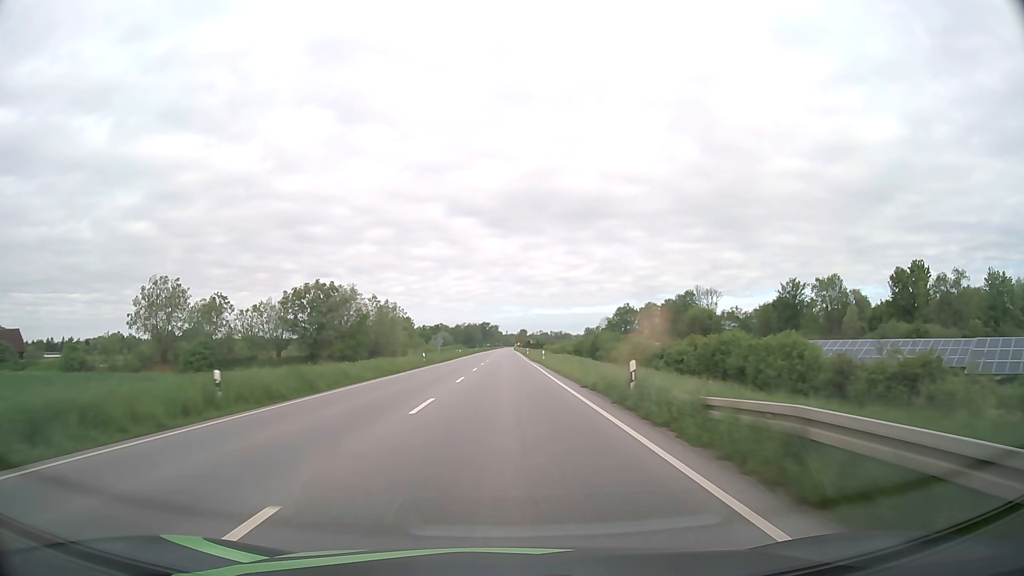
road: primary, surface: asphalt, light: Day
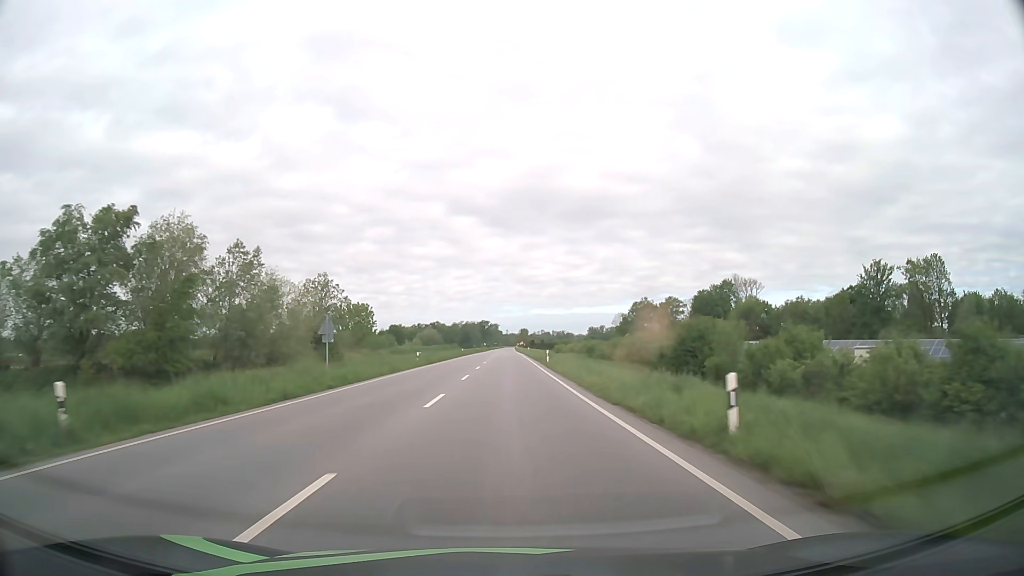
(0.0, +46.8) m; 0°
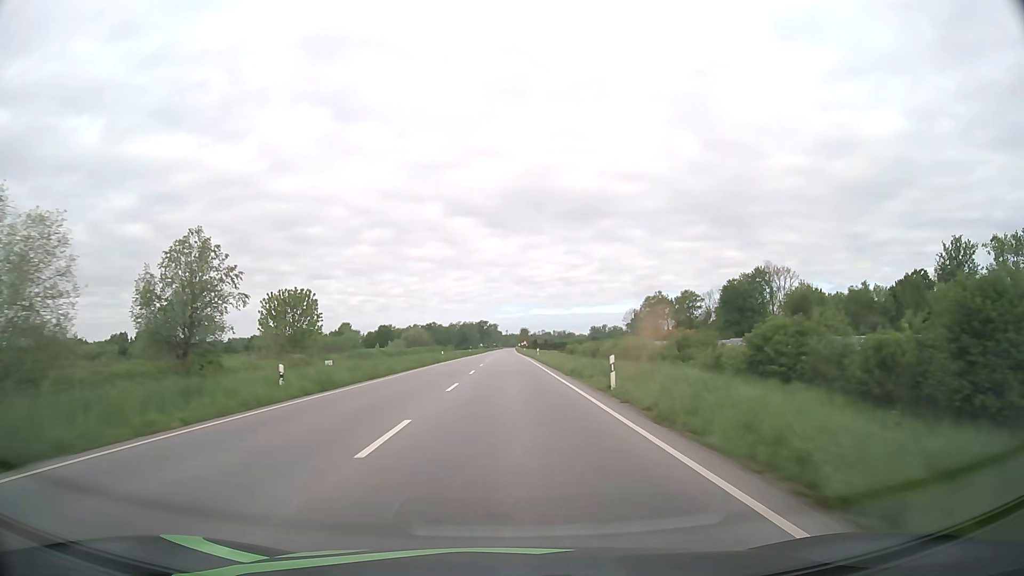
(0.0, +31.2) m; 0°
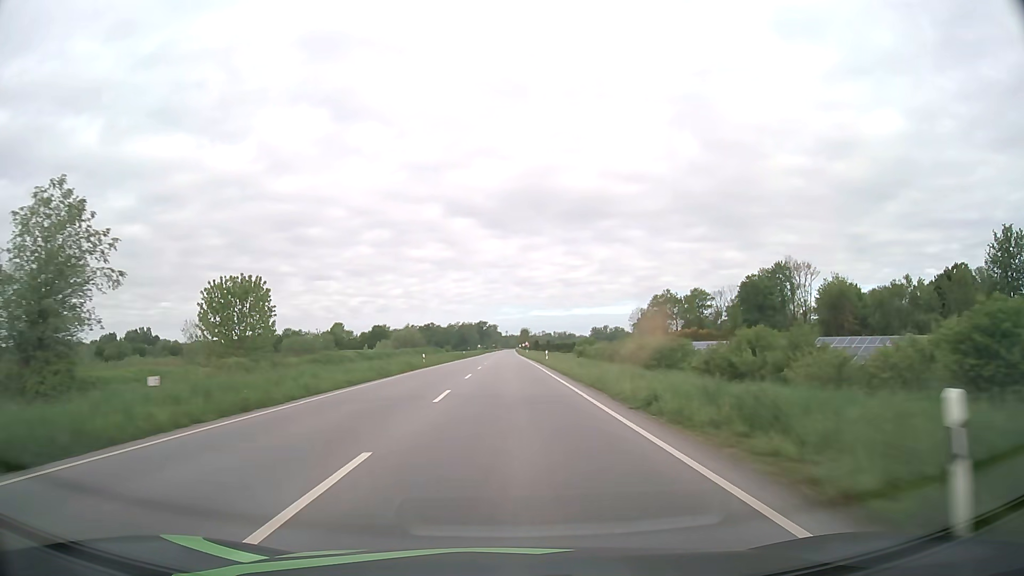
(0.0, +15.6) m; 0°
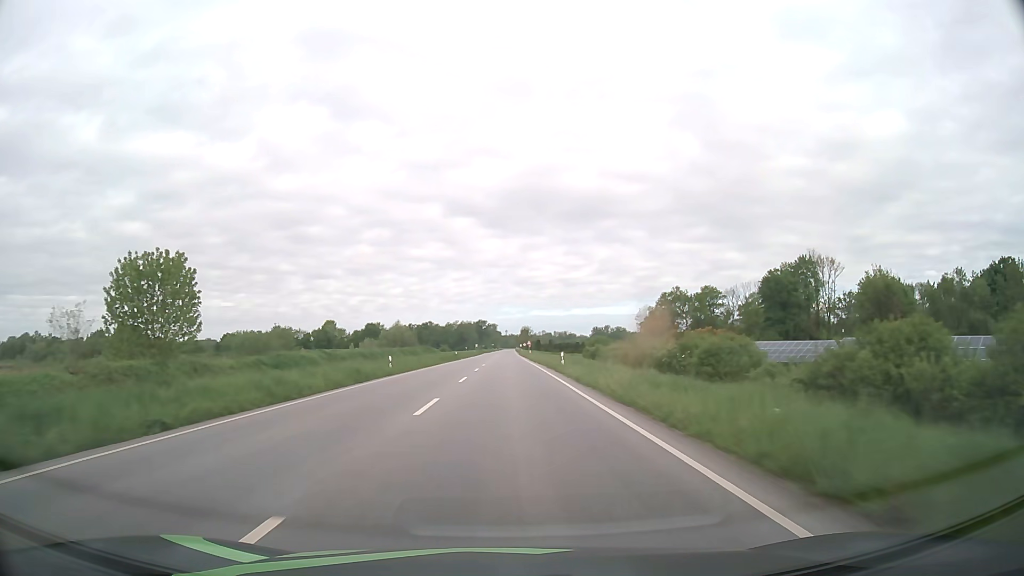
(0.0, +15.6) m; 0°
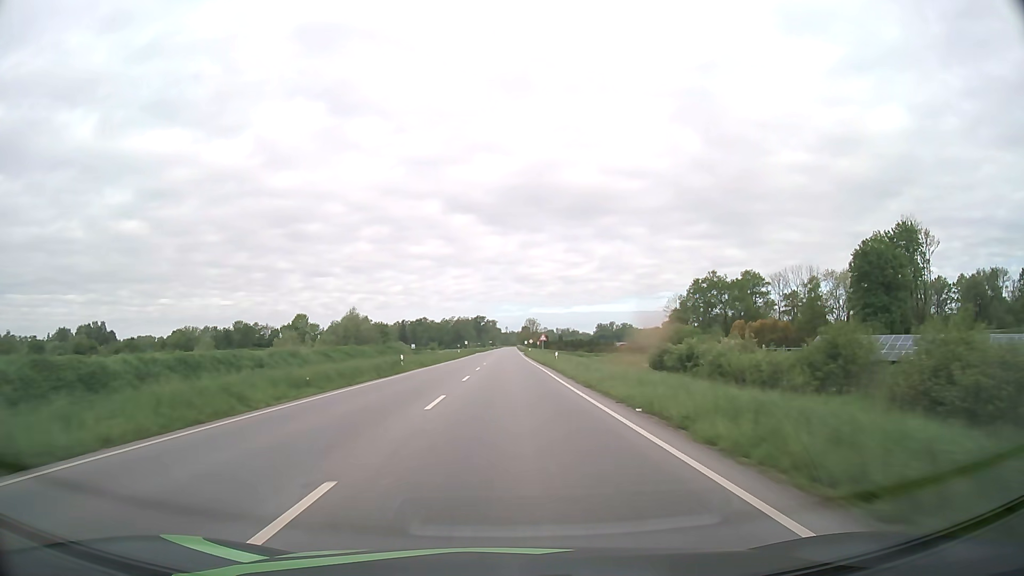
(0.0, +46.7) m; 0°
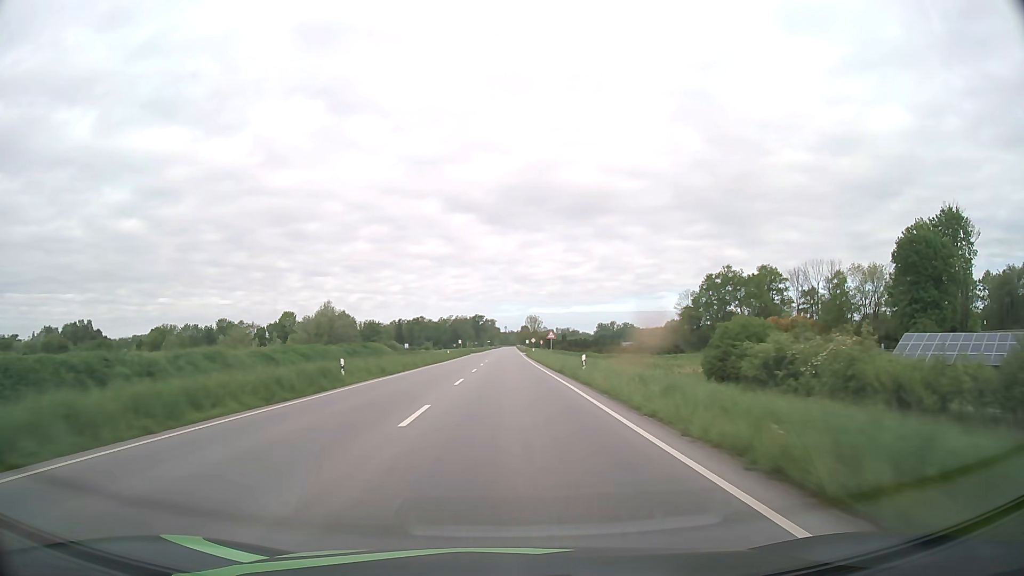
(0.0, +15.6) m; 0°
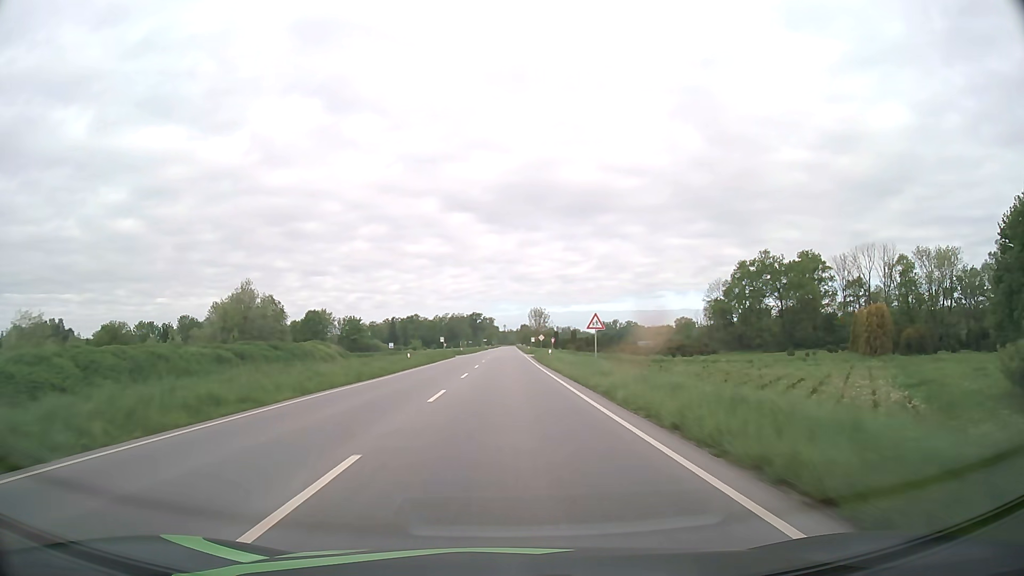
(0.0, +31.1) m; 0°
(0, +10) (0, +20) (0, +30) (0, +40) (0, +50) (0, +60) (0, +70) (0, +80) (0, +90) (0, +100) m
